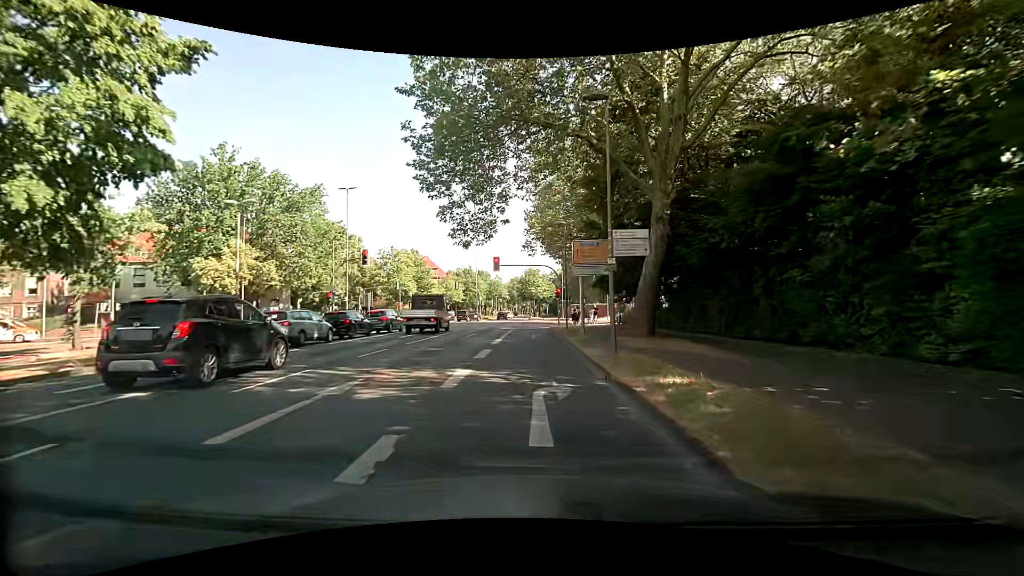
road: primary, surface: asphalt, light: Day
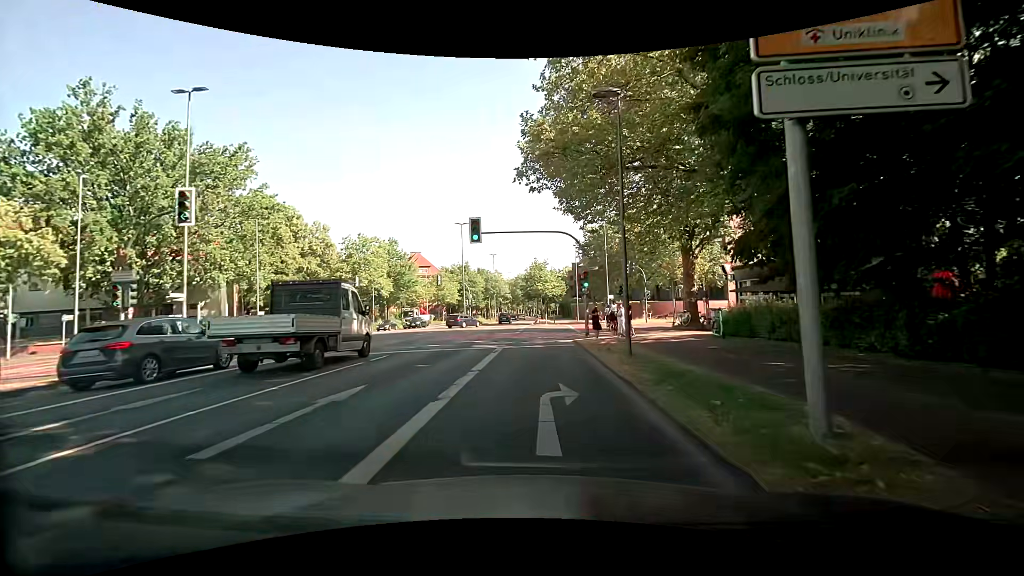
(-0.2, +20.3) m; -2°
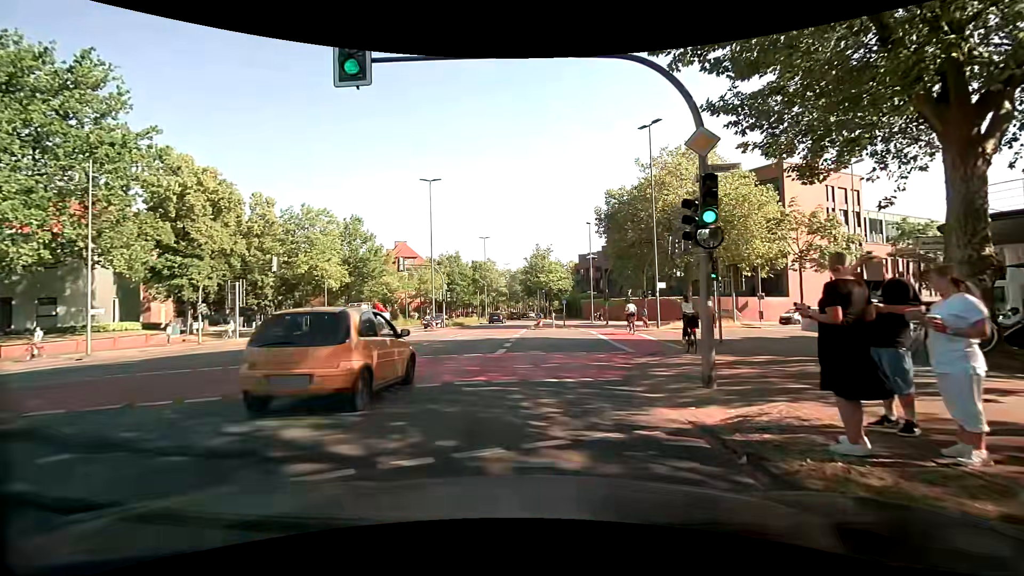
(+0.2, +18.5) m; +1°
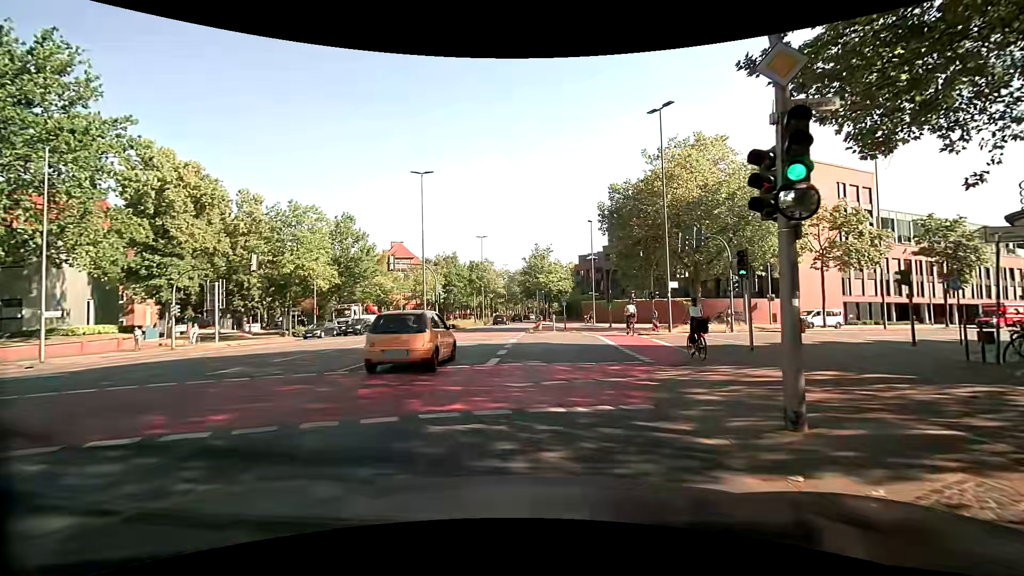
(0.0, +2.8) m; +1°
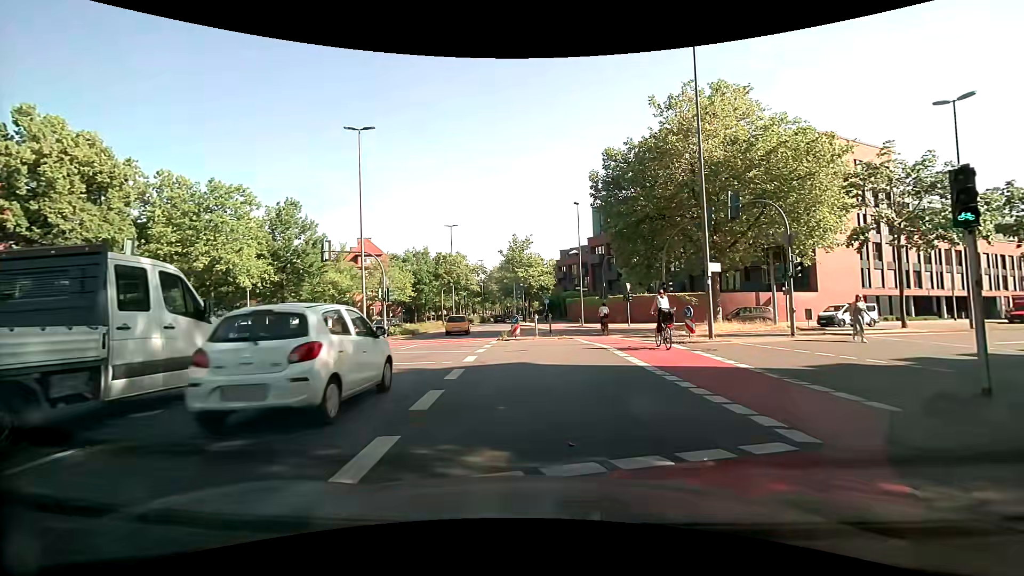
(+0.1, +9.0) m; +3°
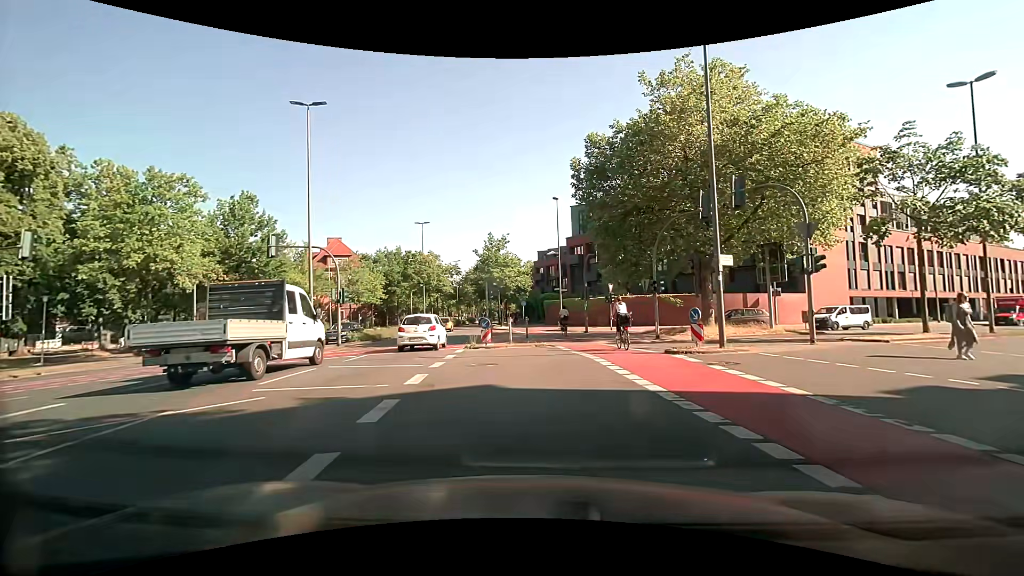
(0.0, +3.5) m; +3°
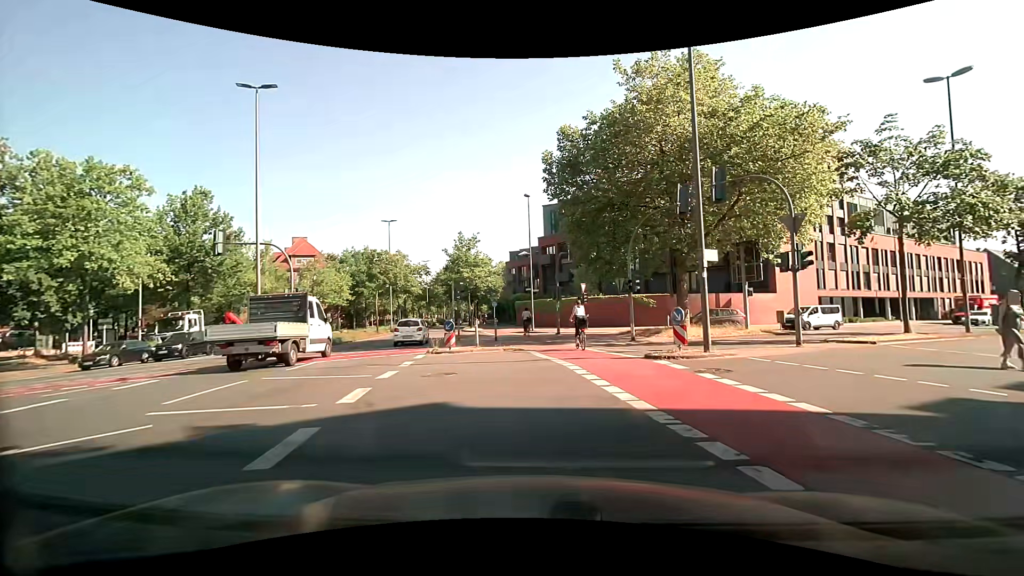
(0.0, +1.6) m; +3°
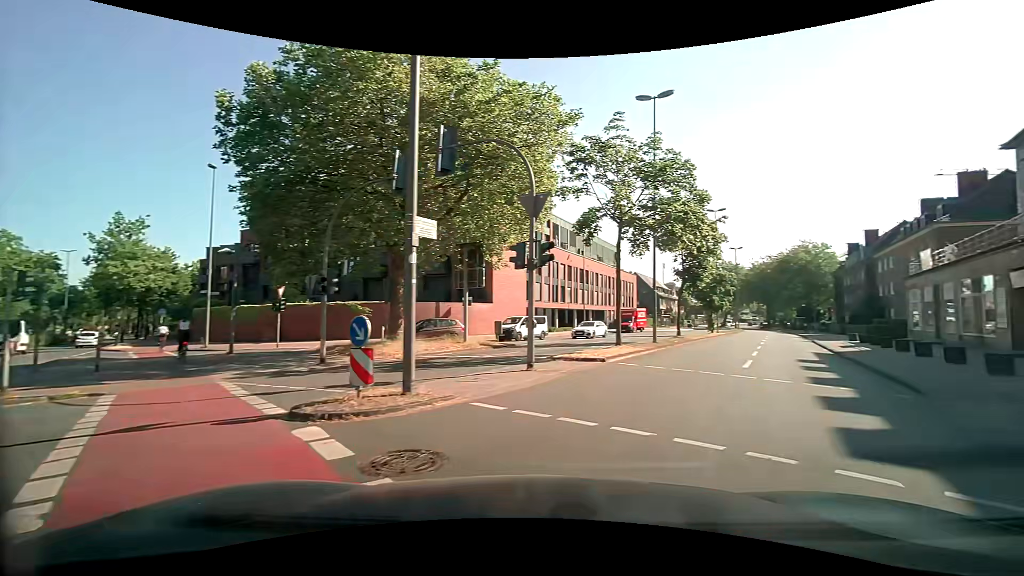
(+1.0, +6.4) m; +28°
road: tertiary
(+4, +9) (+8, +18) (+13, +27) (+17, +36) (+21, +45) (+25, +54) (+30, +63) (+34, +72) (+37, +82) (+41, +91) m
